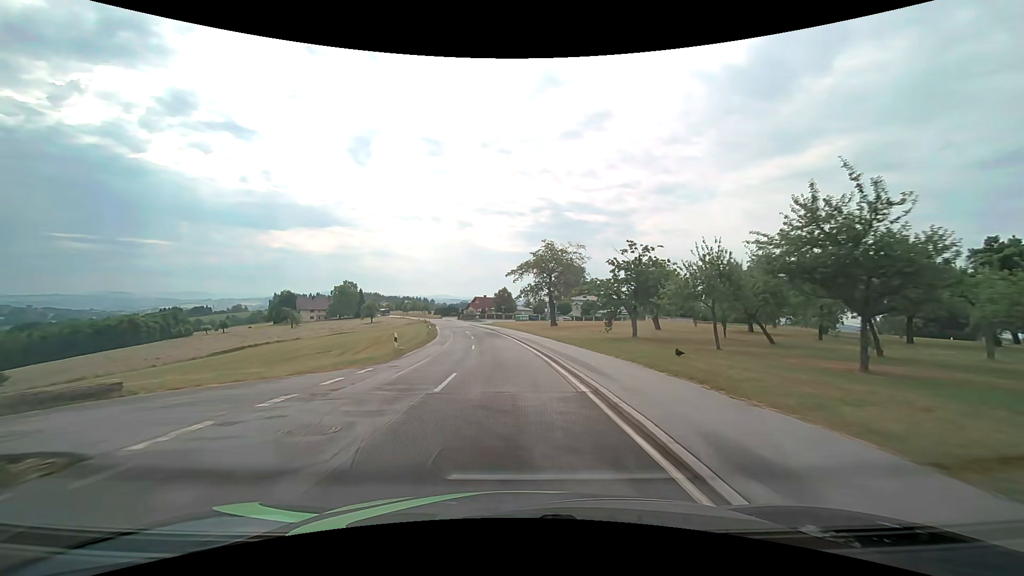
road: tertiary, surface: asphalt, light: Day
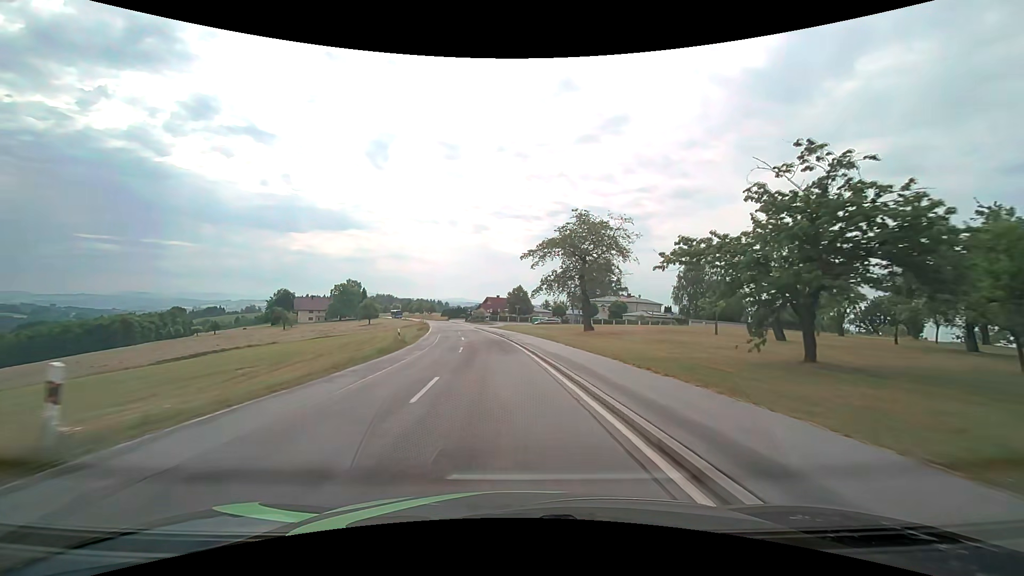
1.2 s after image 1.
(-0.3, +18.9) m; -2°
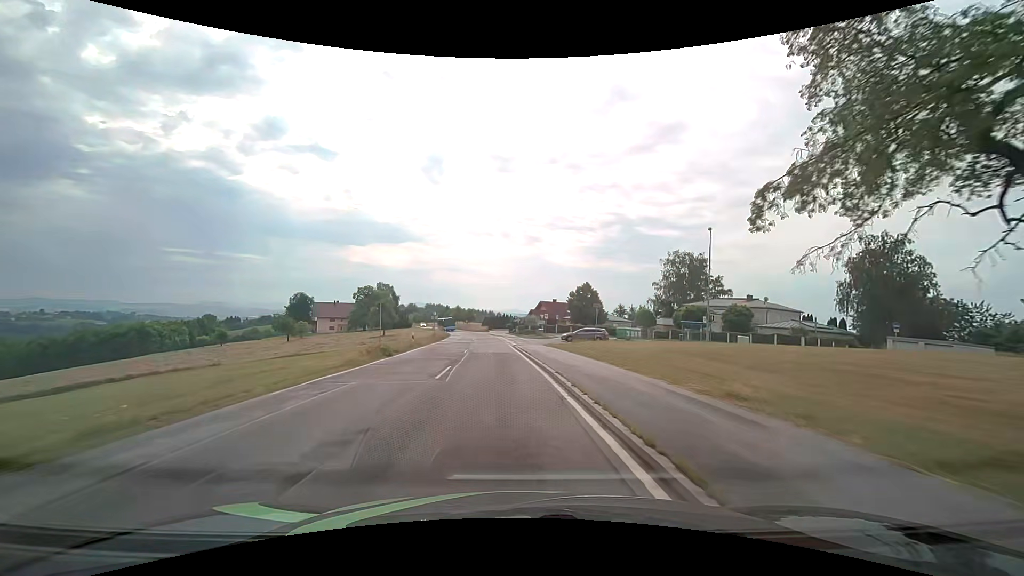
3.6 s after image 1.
(-2.0, +36.7) m; -6°
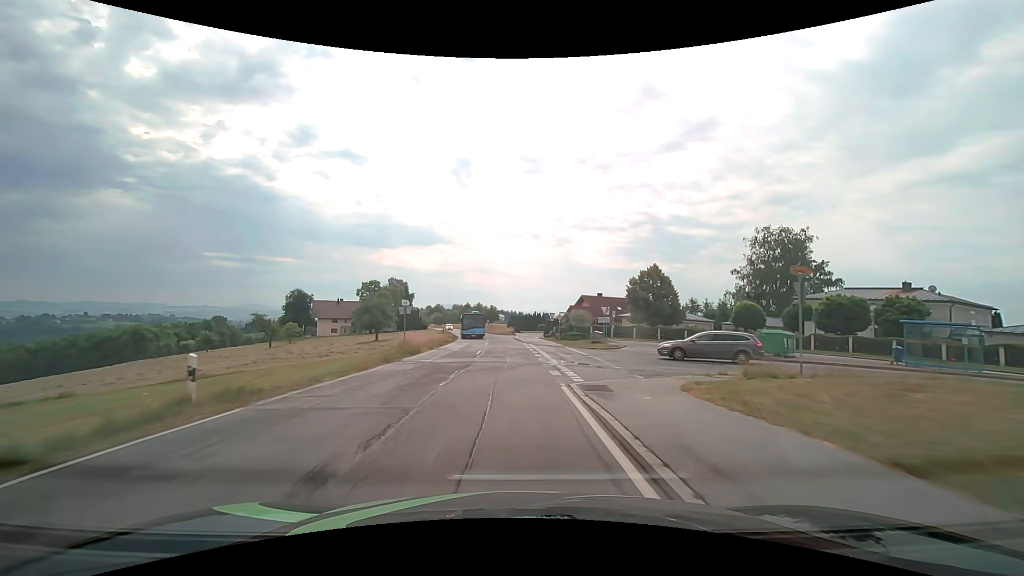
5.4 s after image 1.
(-0.9, +26.2) m; -4°
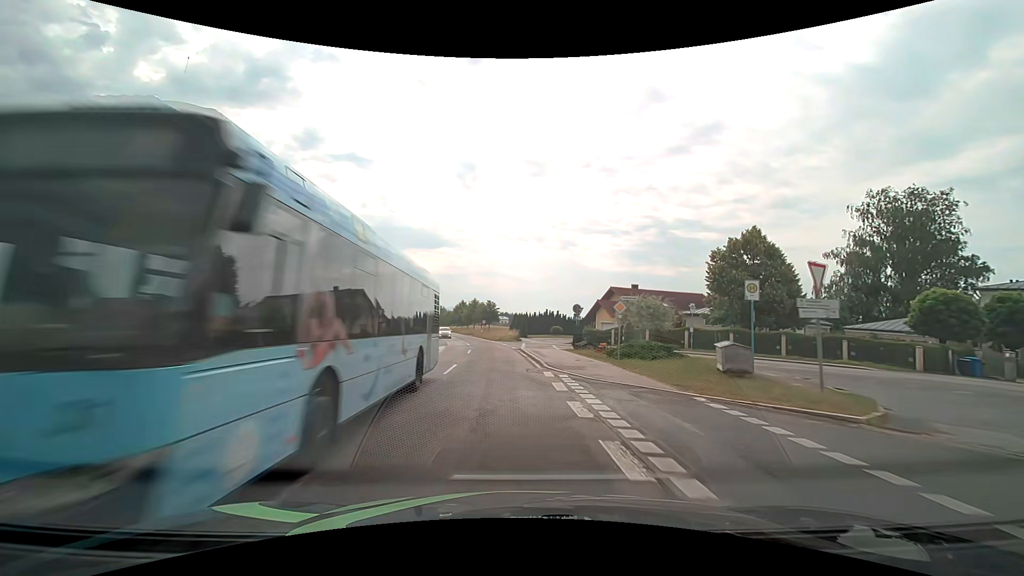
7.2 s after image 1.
(-0.1, +25.0) m; -1°
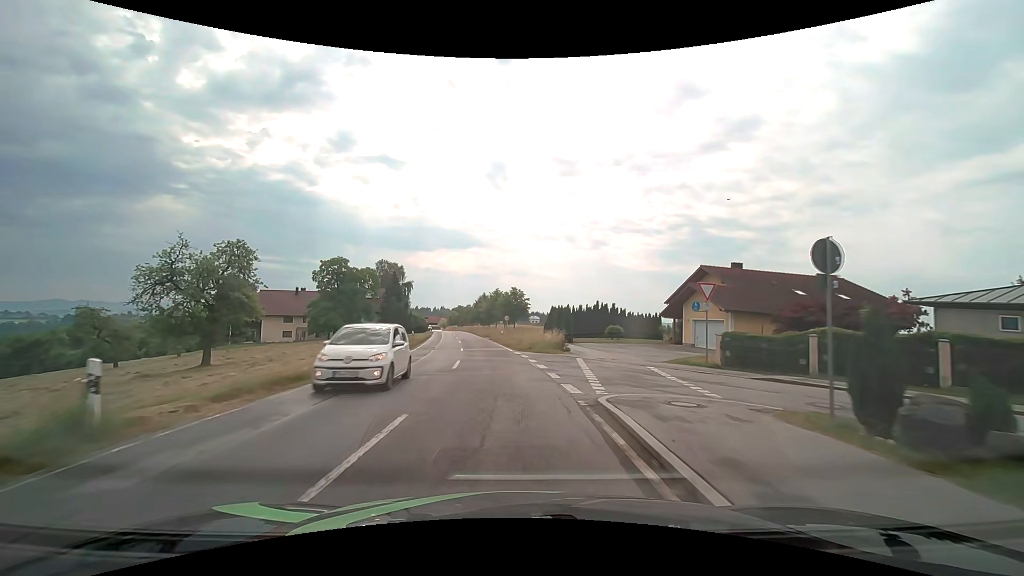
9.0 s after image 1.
(-0.6, +23.8) m; -3°
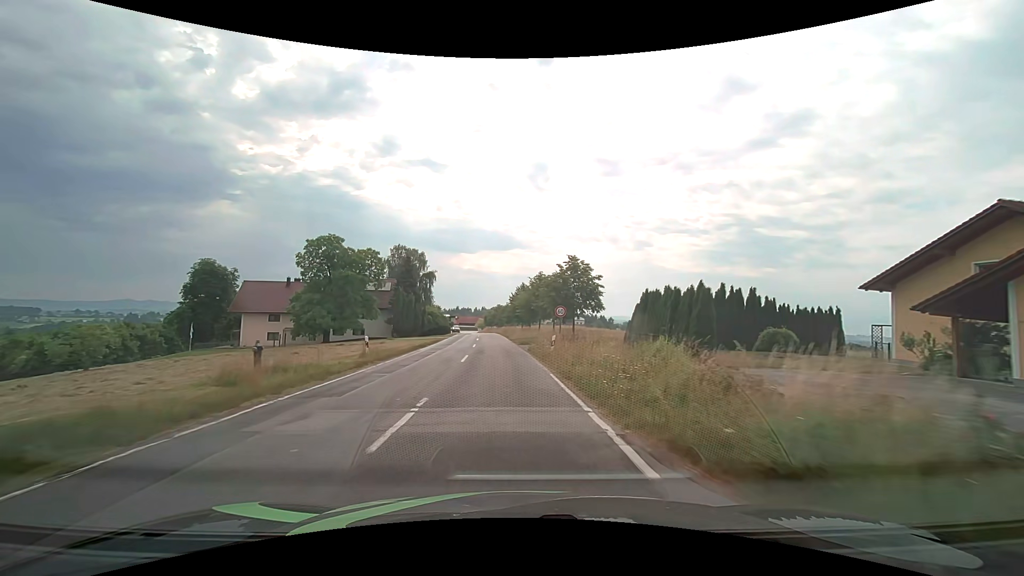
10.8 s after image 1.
(-1.0, +23.6) m; -5°
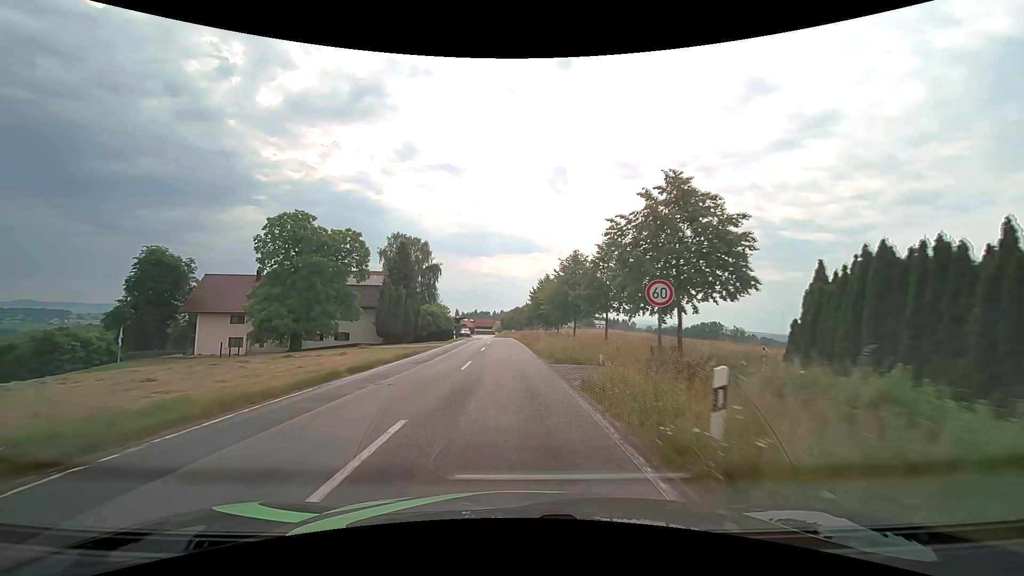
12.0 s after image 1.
(-0.4, +16.0) m; -2°
(0, +10) (0, +20) (-1, +30) (-1, +40) (-1, +50) (-2, +60) (-2, +70) (-3, +80) (-3, +90) (-4, +100) m
